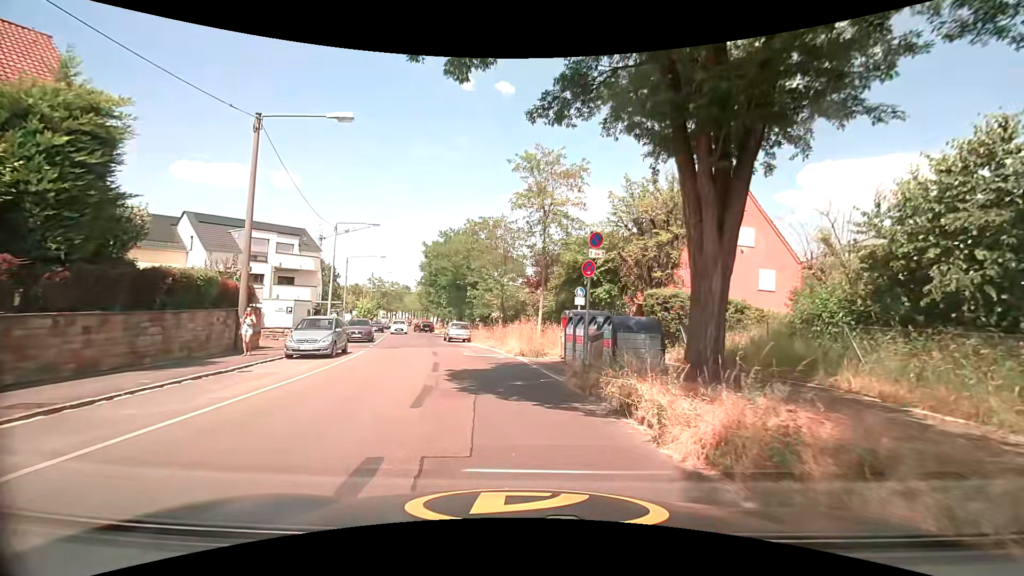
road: residential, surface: asphalt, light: Day
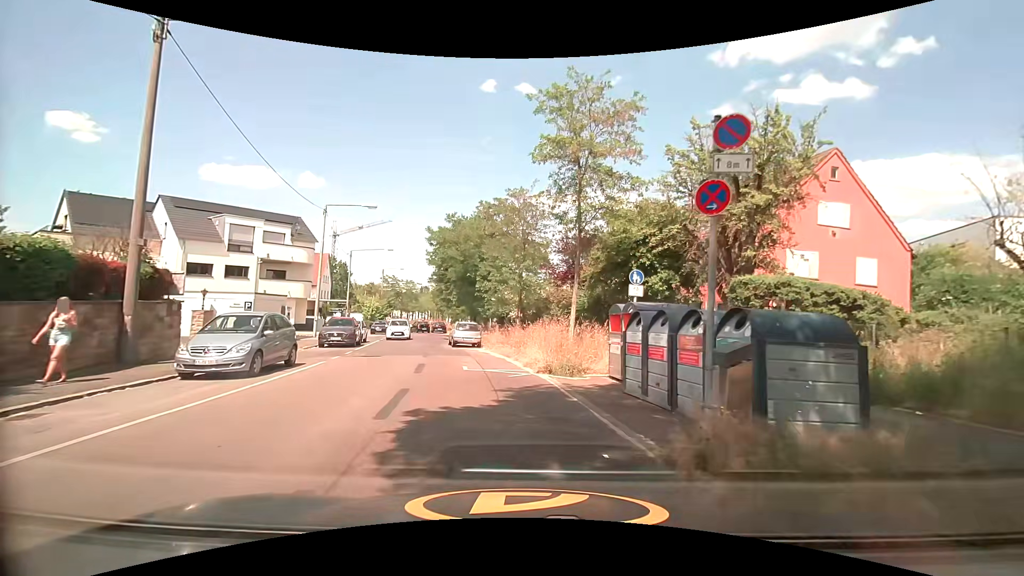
(-0.1, +7.1) m; -2°
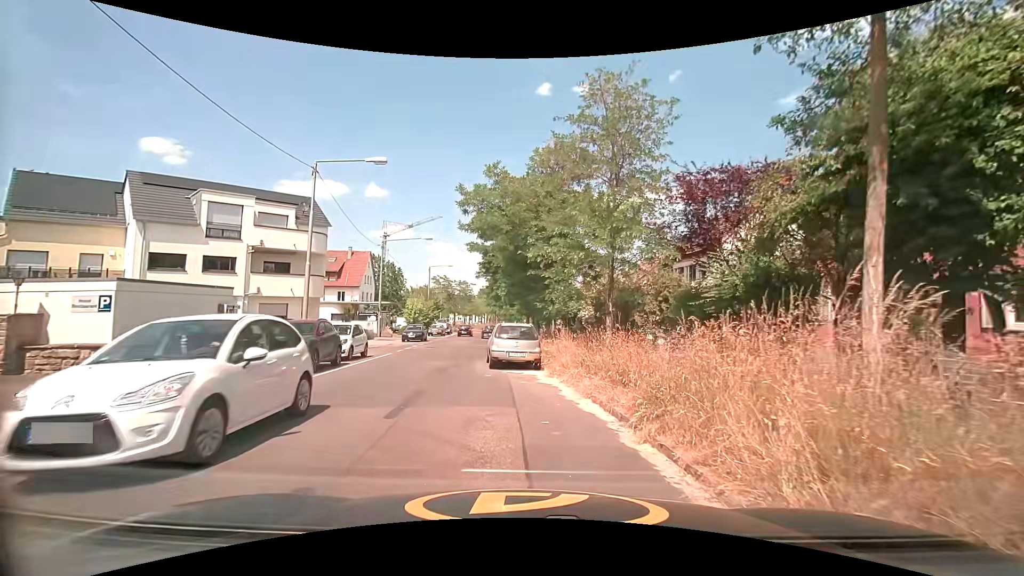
(-0.8, +12.0) m; -8°
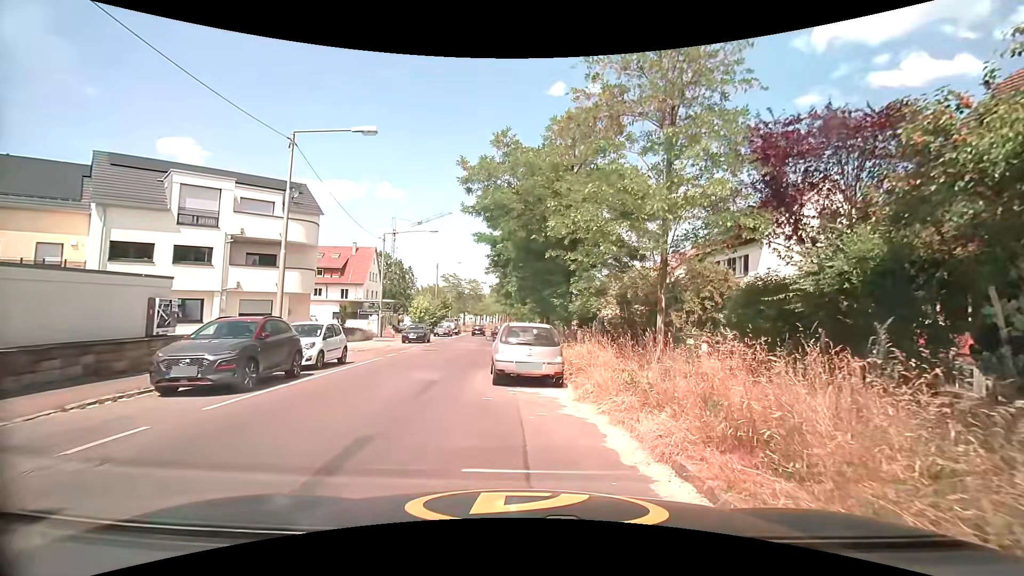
(0.0, +4.0) m; 0°
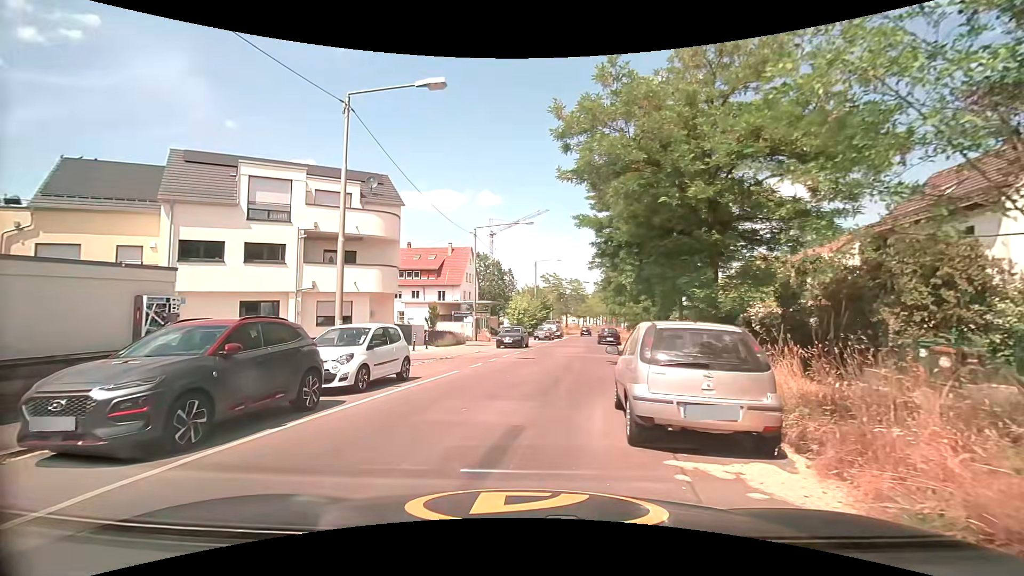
(-0.3, +5.4) m; -11°
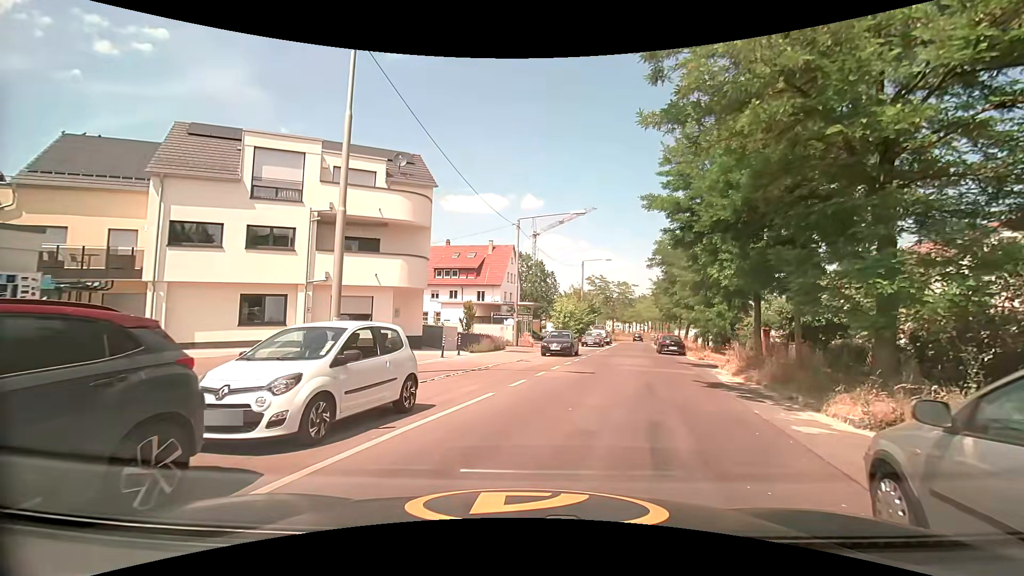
(-0.5, +5.1) m; -7°
(+1, +10) (+4, +19) (+7, +29) (+9, +39) (+11, +49) (+14, +58) (+16, +68) (+19, +78) (+22, +87) (+25, +97) m
